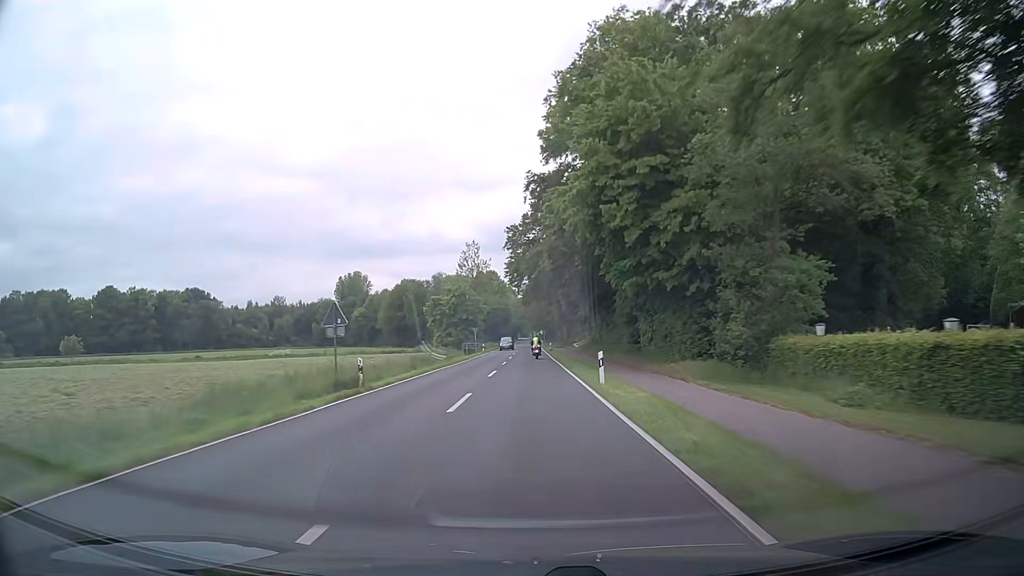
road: secondary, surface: asphalt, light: Day
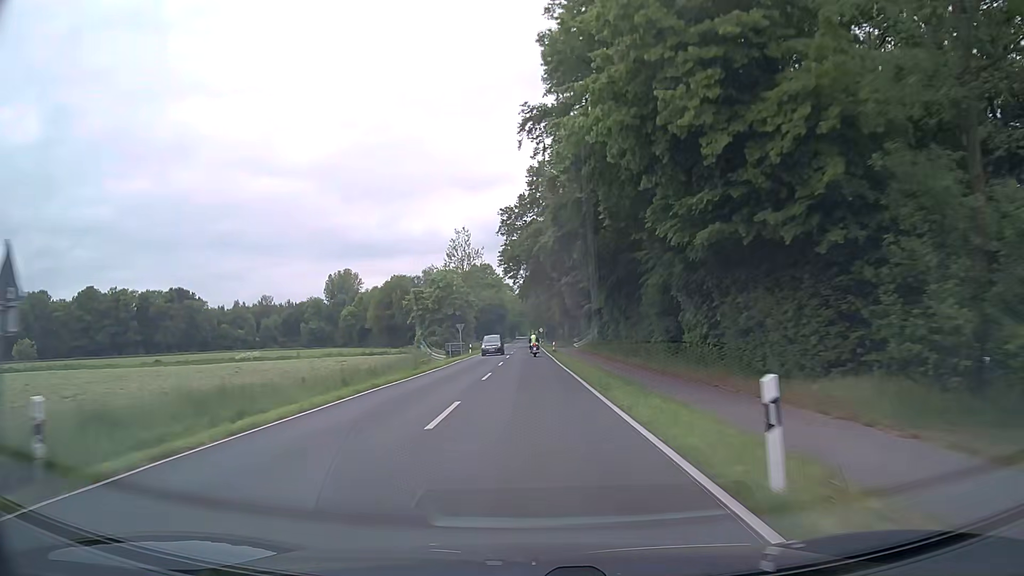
(0.0, +14.6) m; 0°
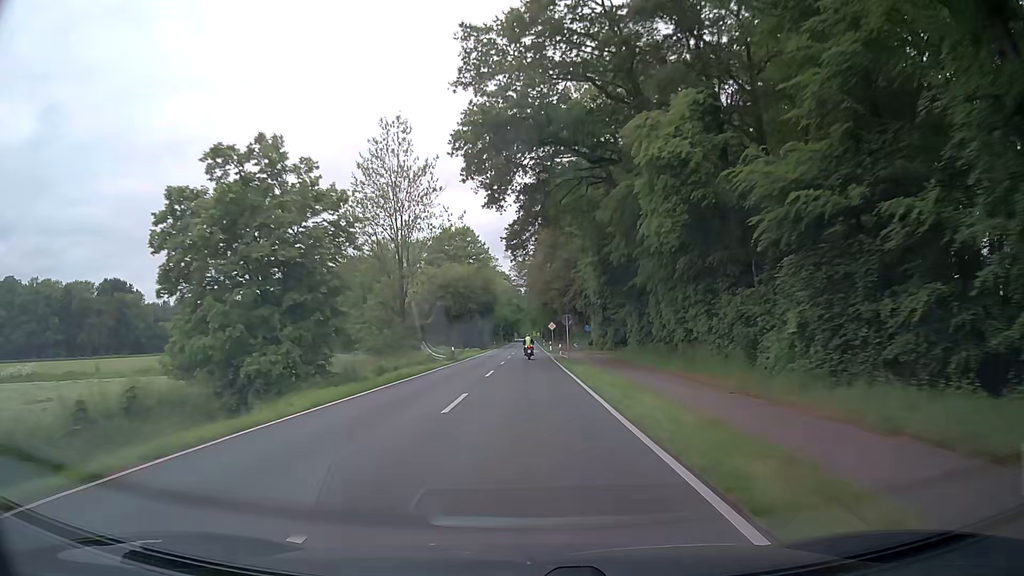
(+0.1, +57.7) m; 0°
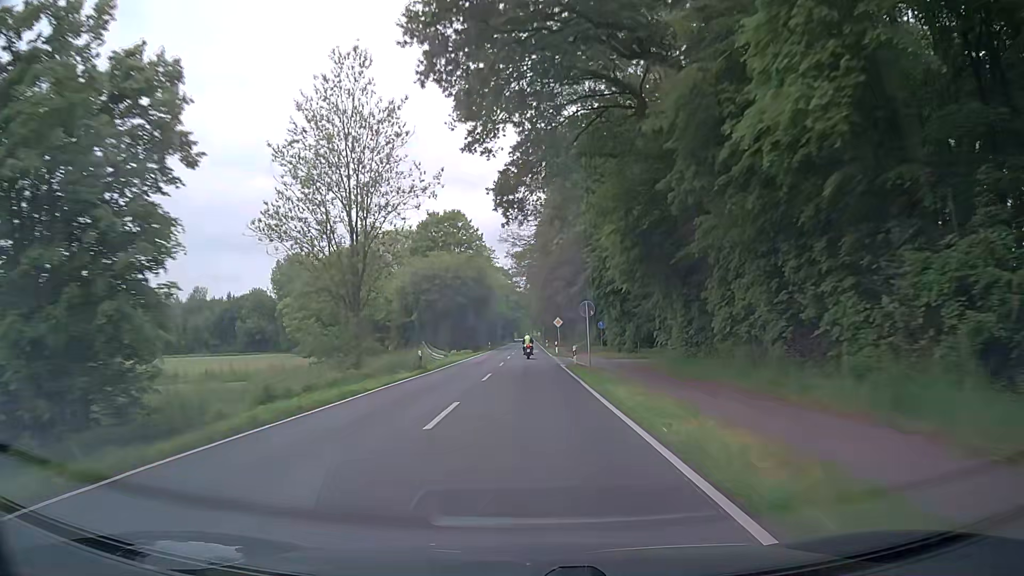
(0.0, +14.2) m; 0°
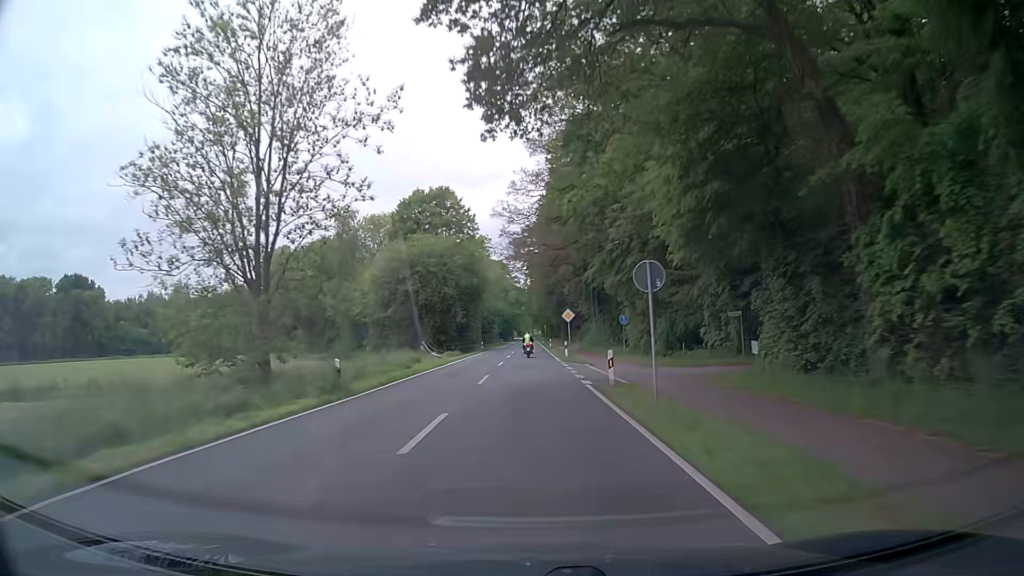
(0.0, +14.1) m; -1°
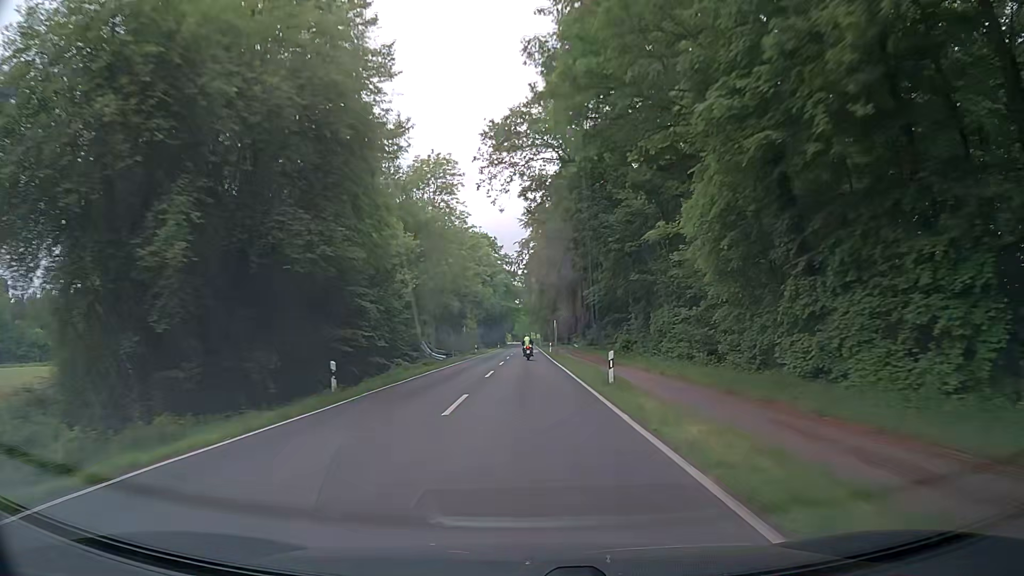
(+0.5, +56.1) m; +1°
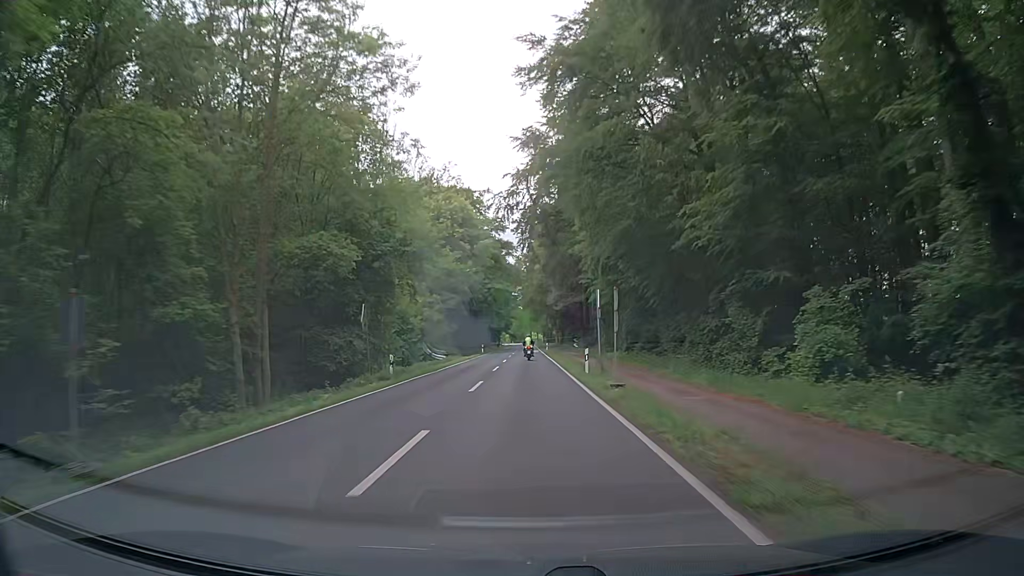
(+0.2, +42.2) m; 0°
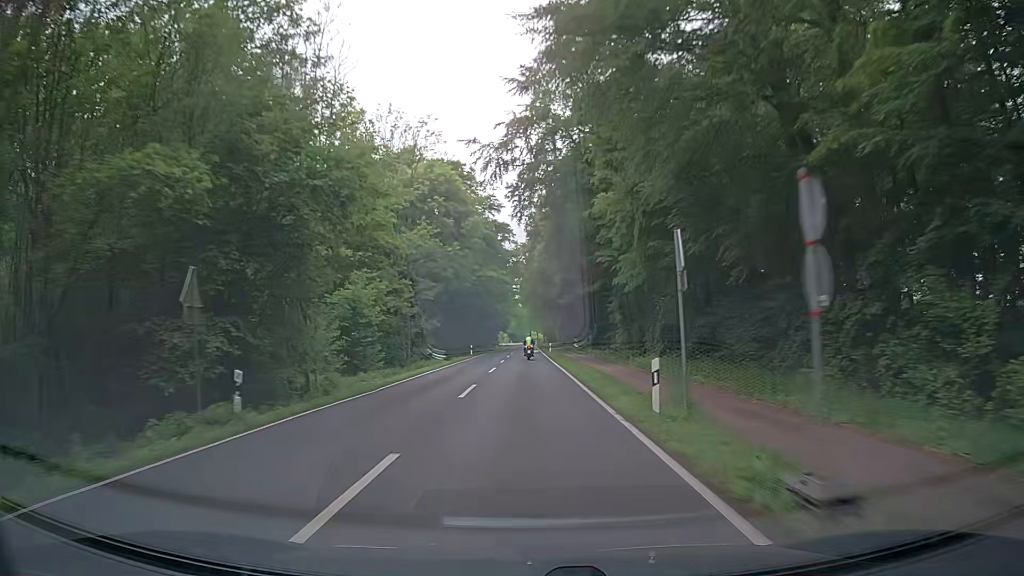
(0.0, +14.2) m; 0°
(0, +10) (0, +20) (0, +30) (0, +40) (0, +50) (0, +60) (0, +70) (0, +80) (0, +90) (+1, +100) m
